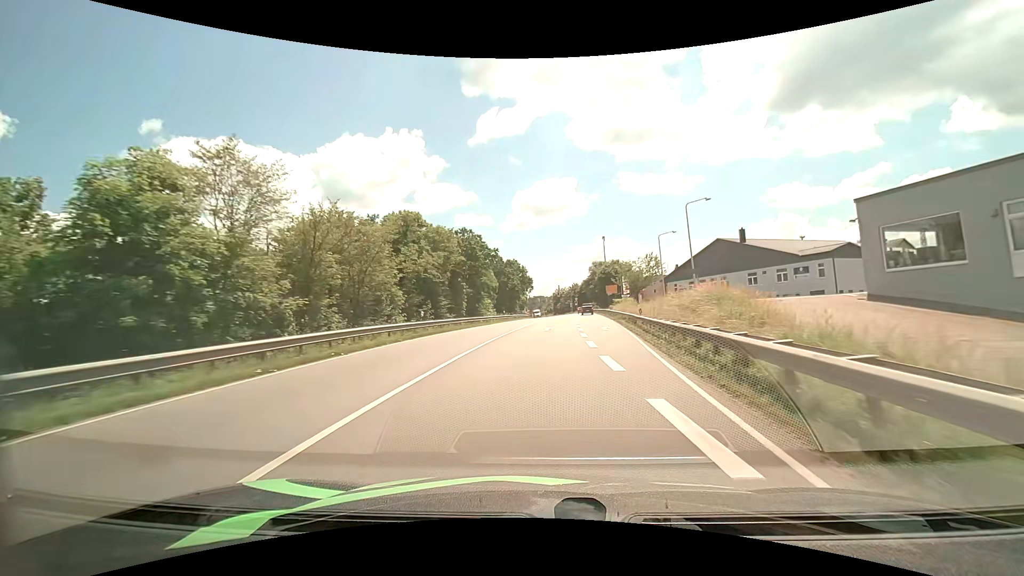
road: primary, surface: asphalt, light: Day
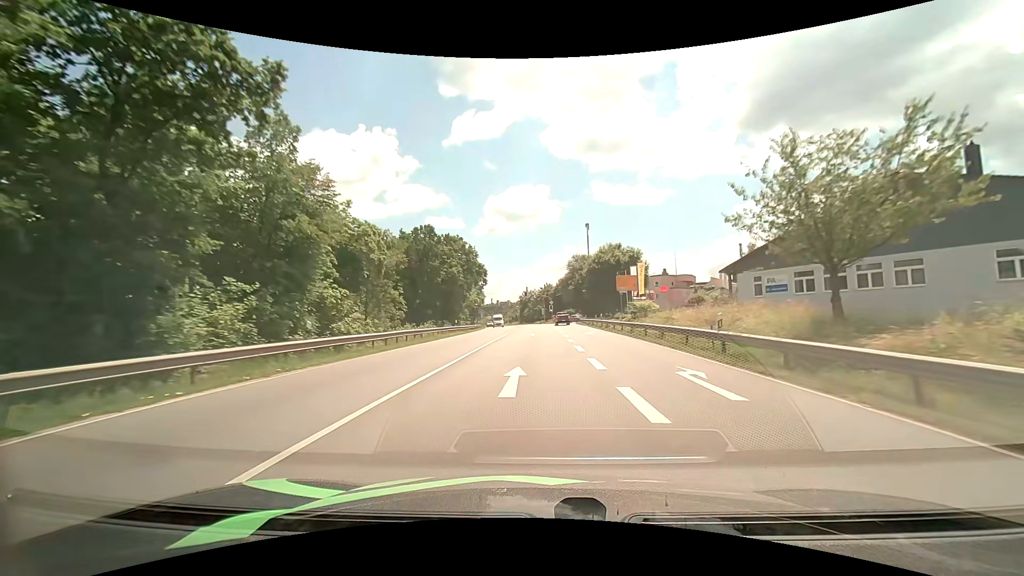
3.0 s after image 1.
(+1.7, +45.8) m; +4°
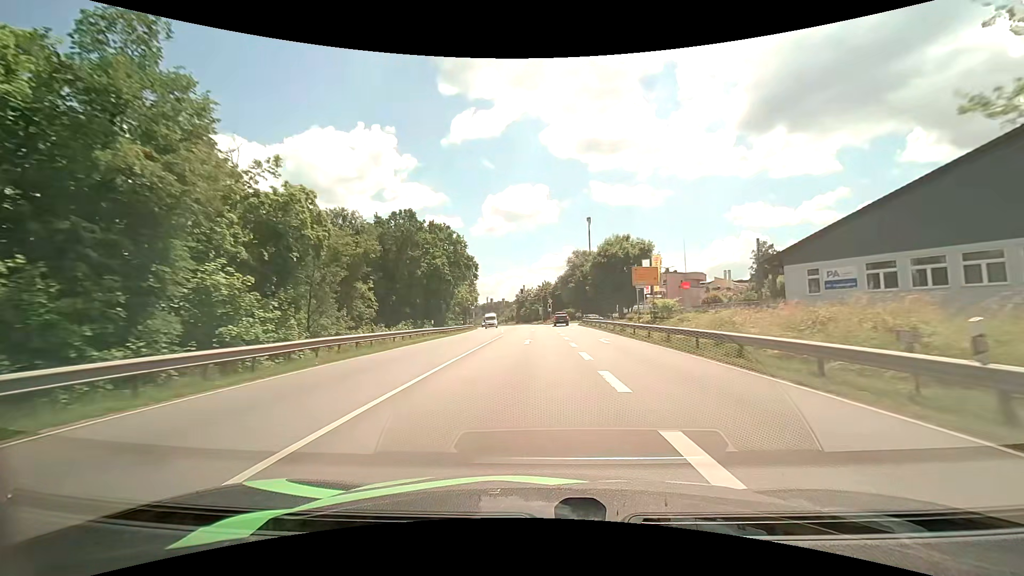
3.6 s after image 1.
(0.0, +9.5) m; 0°
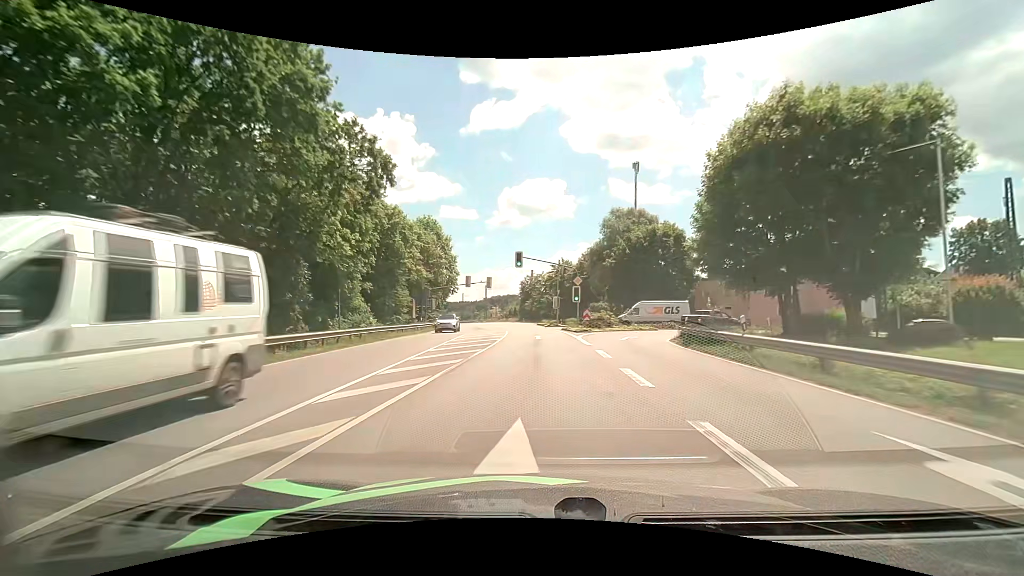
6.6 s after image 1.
(-0.1, +47.3) m; -1°
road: tertiary
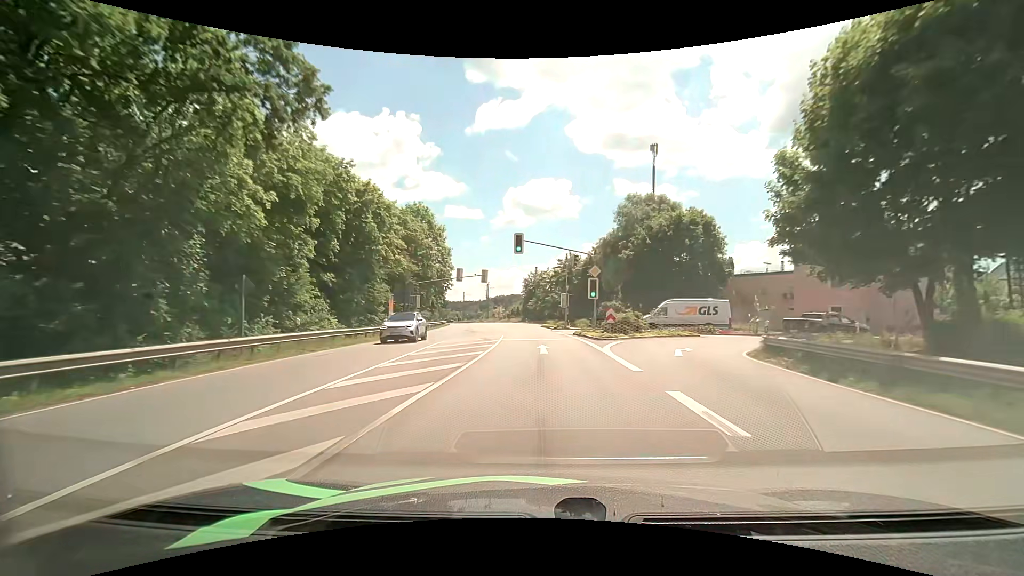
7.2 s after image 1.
(-0.1, +9.6) m; -1°
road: primary
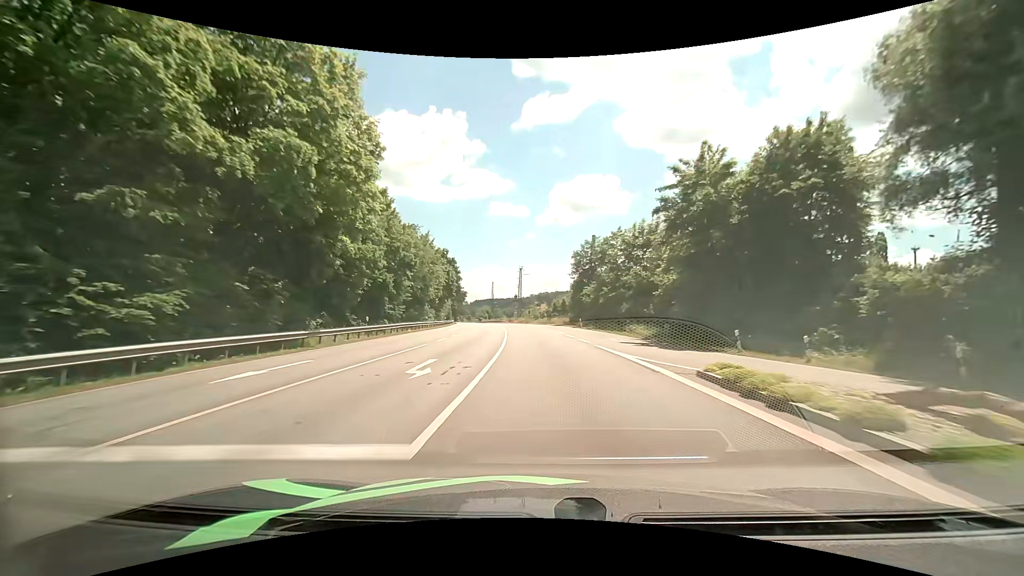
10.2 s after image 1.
(-1.8, +49.6) m; -5°
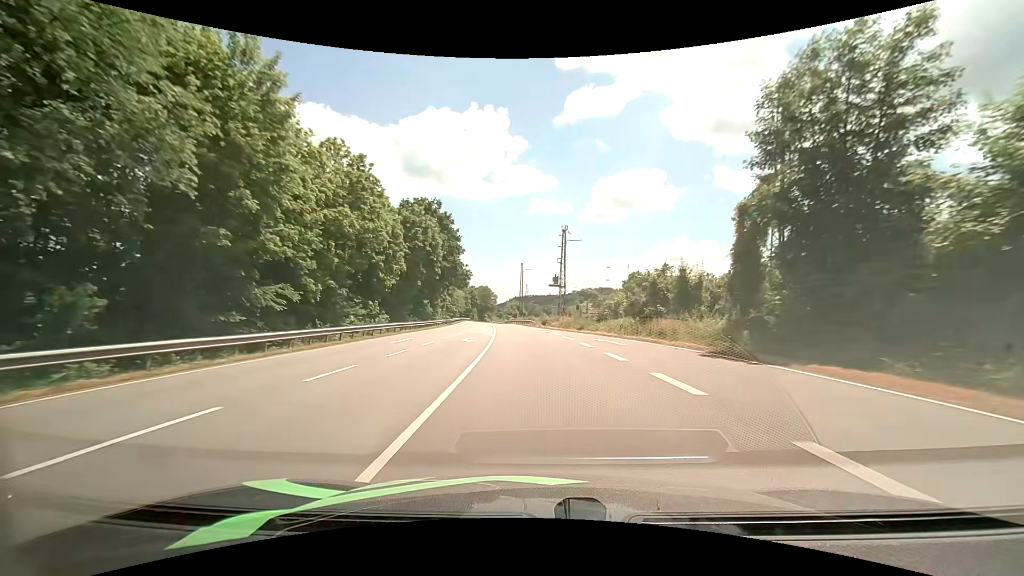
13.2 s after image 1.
(-2.2, +53.0) m; -4°
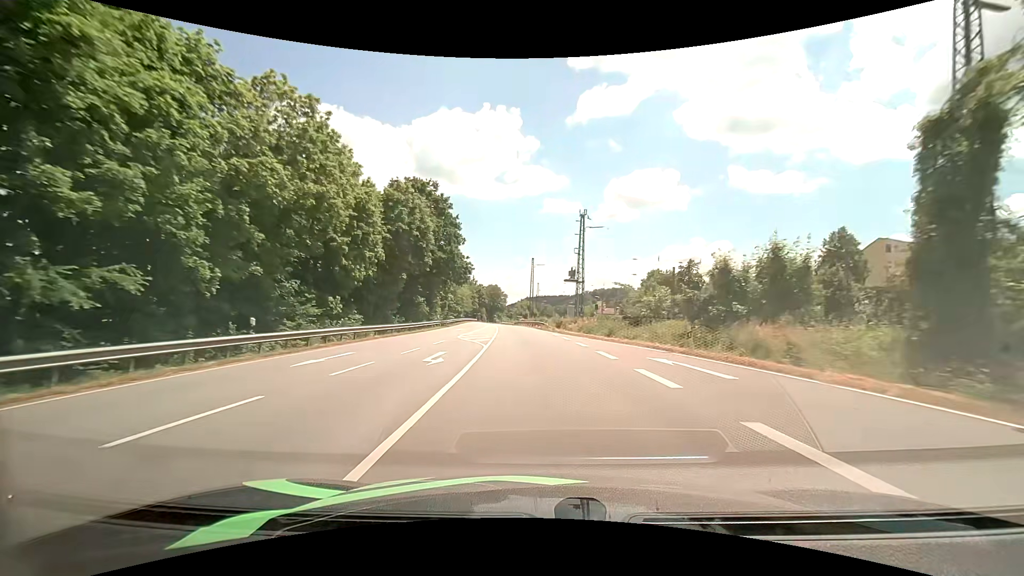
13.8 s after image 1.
(-0.2, +11.0) m; -2°
(0, +10) (0, +20) (-1, +30) (-2, +40) (-2, +50) (-3, +60) (-4, +70) (-5, +80) (-6, +90) (-7, +100) m
